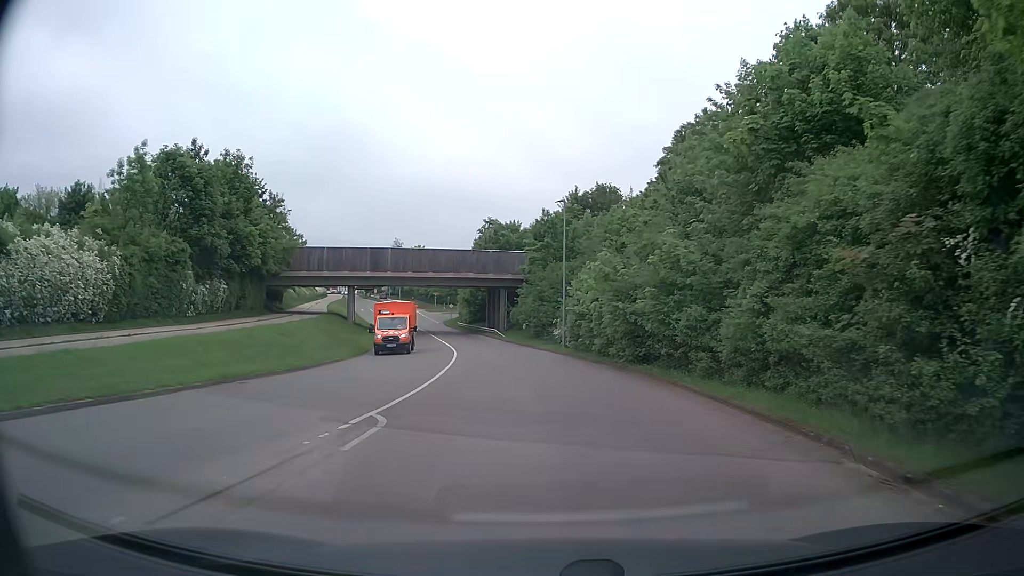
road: tertiary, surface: asphalt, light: Day
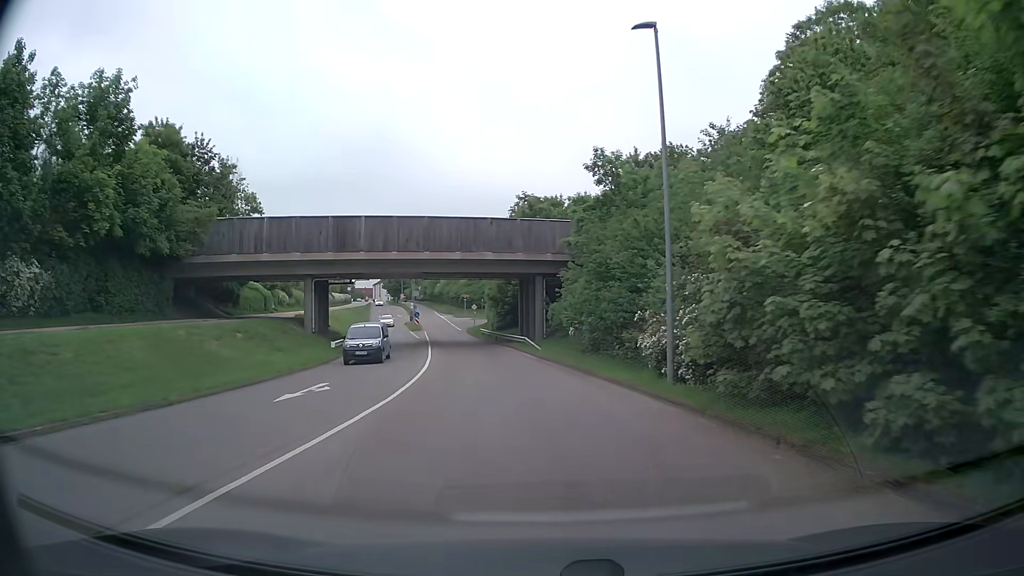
(-0.2, +22.8) m; -4°
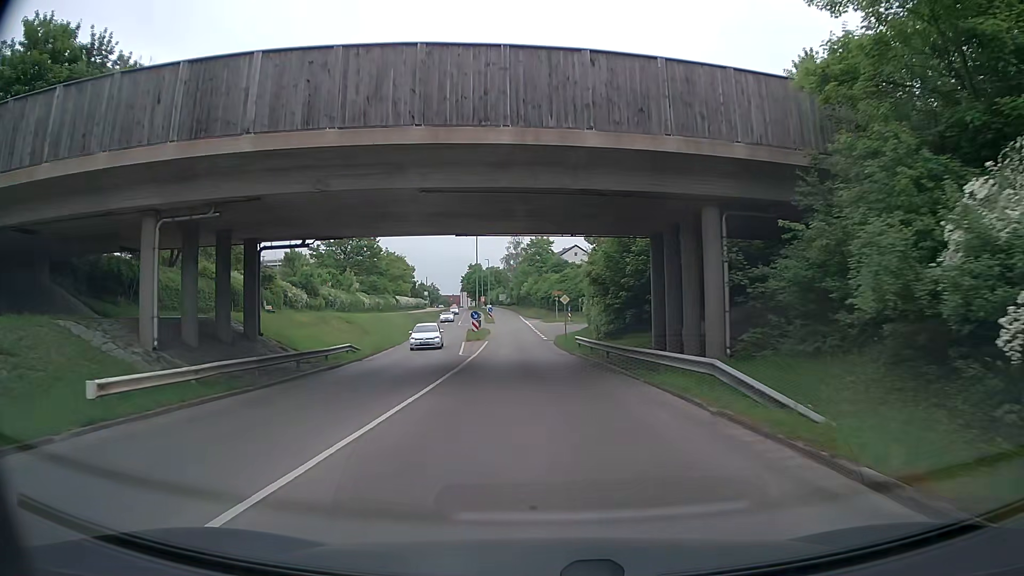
(-1.9, +27.5) m; -7°
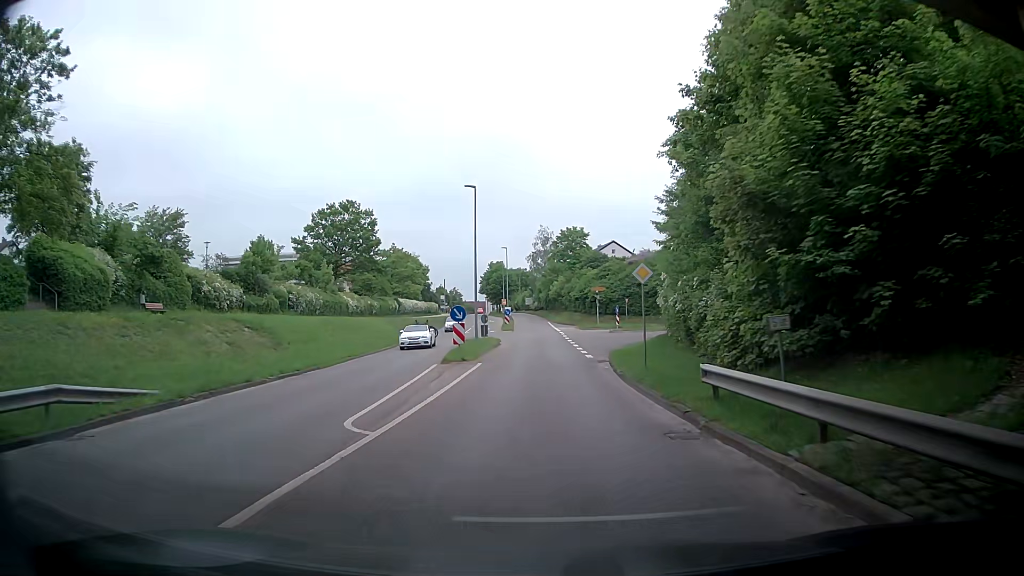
(-0.6, +21.8) m; -2°
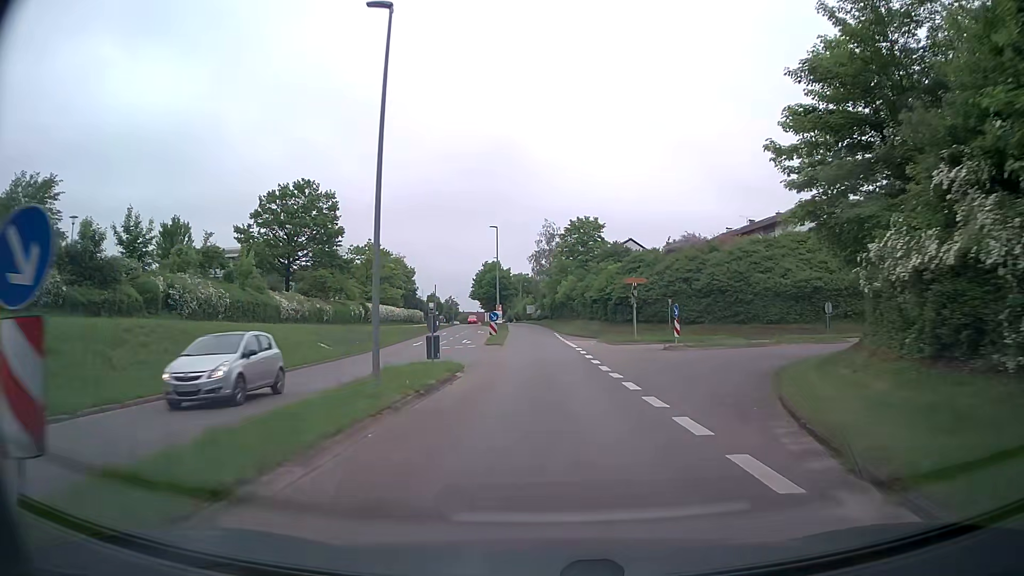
(-0.4, +21.6) m; -1°
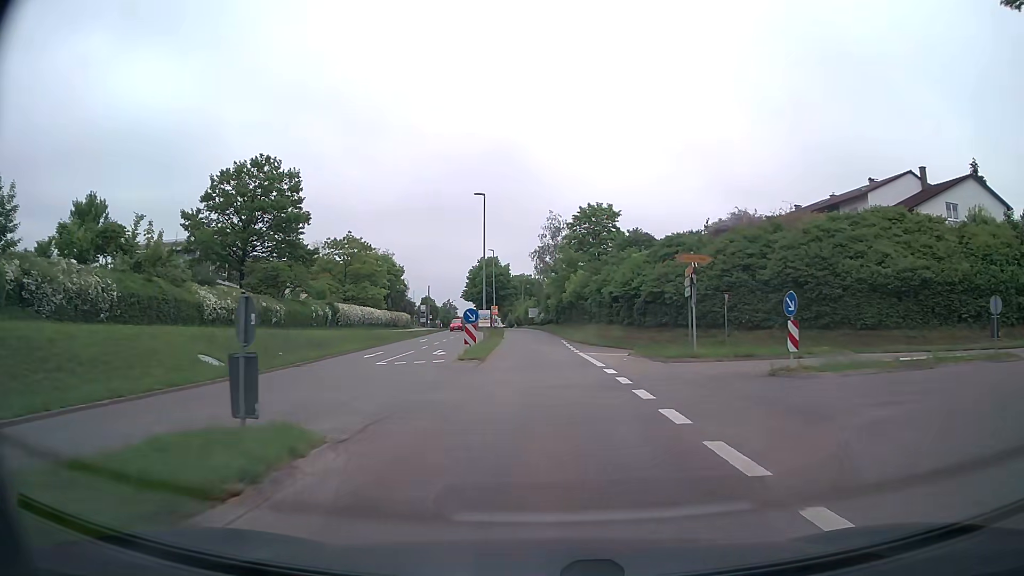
(-0.1, +14.1) m; -1°
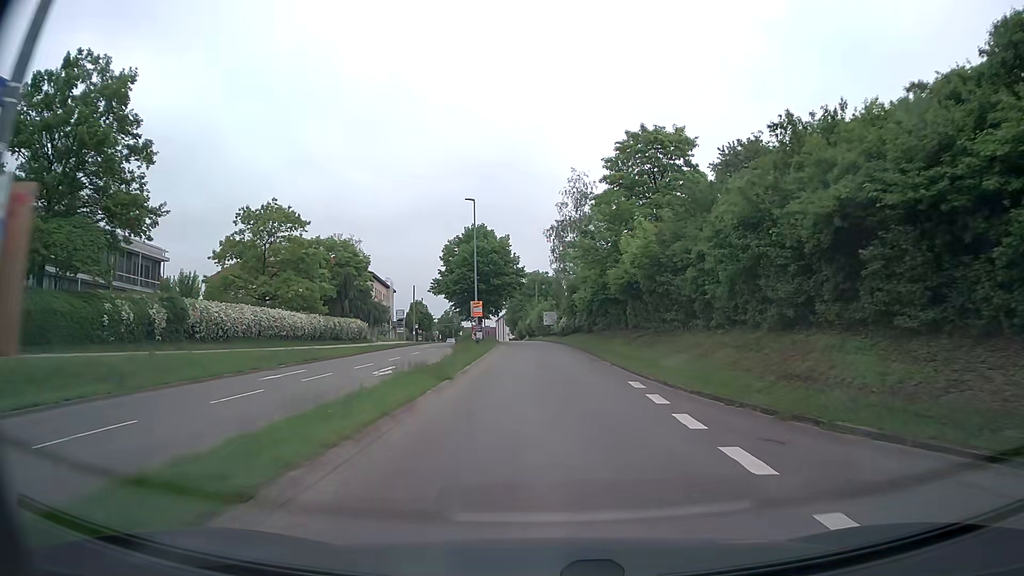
(0.0, +33.6) m; -1°
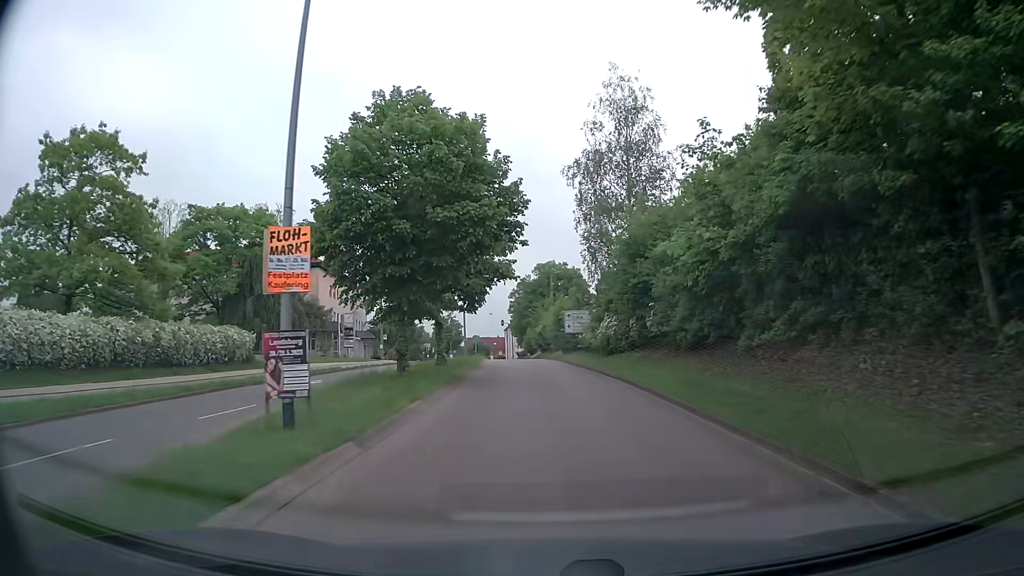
(-0.7, +31.0) m; -2°
(0, +10) (0, +20) (0, +30) (-1, +40) (-2, +50) (-2, +60) (-3, +70) (-4, +80) (-5, +90) (-5, +100) m
